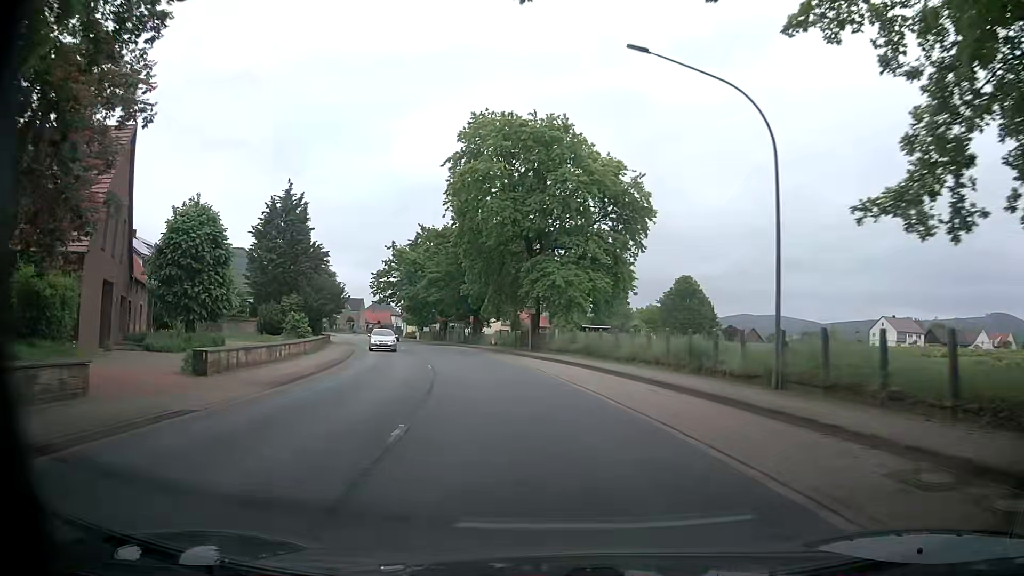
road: primary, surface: asphalt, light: Day
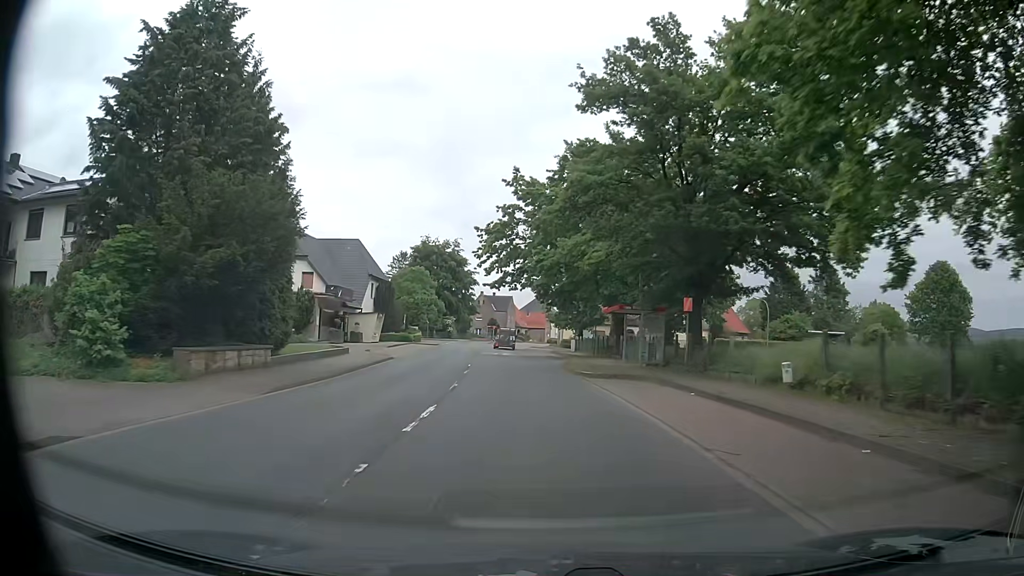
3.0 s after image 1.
(-5.5, +40.0) m; -14°
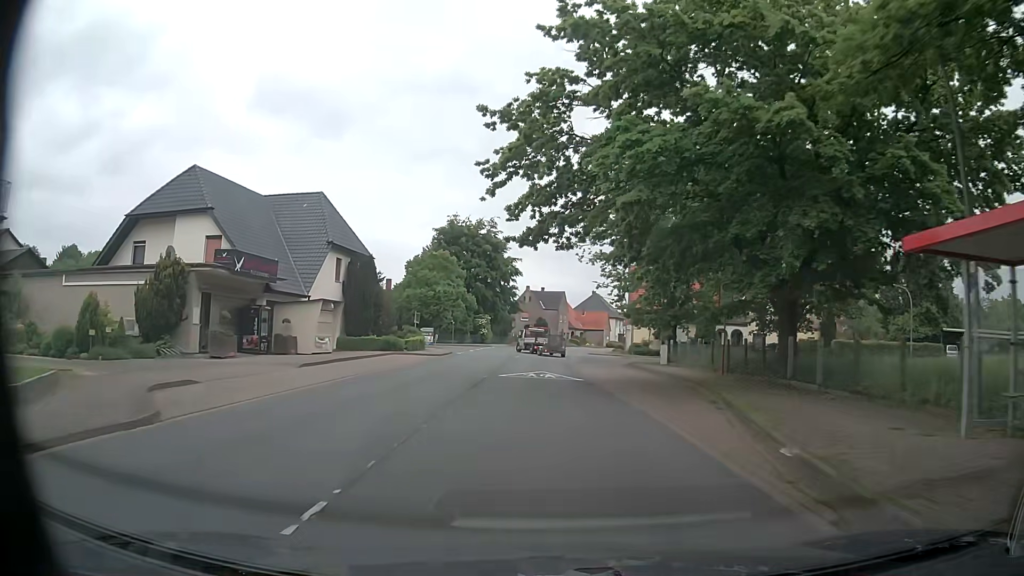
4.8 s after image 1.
(-1.2, +24.4) m; -5°
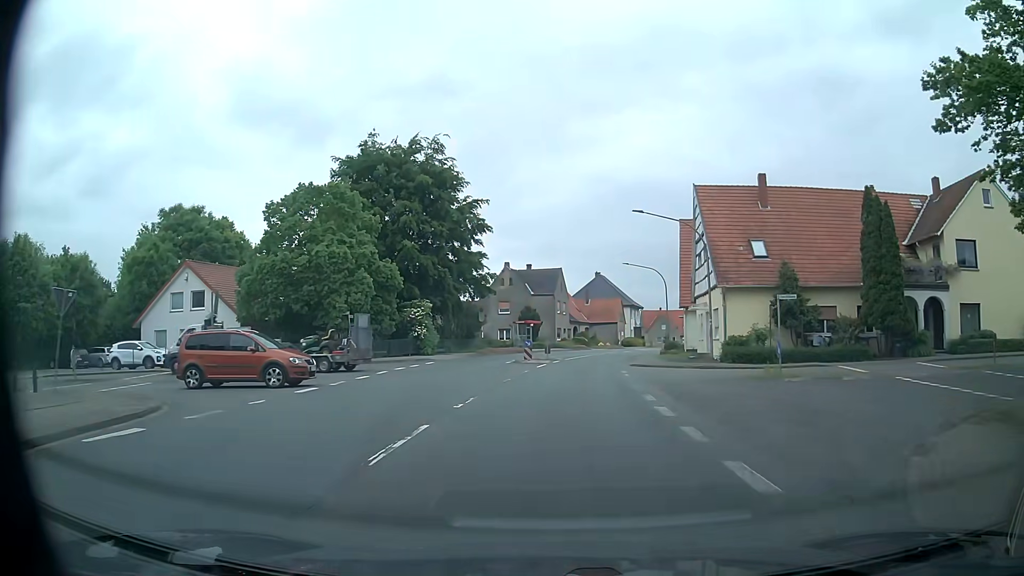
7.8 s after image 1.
(-0.4, +39.3) m; +1°
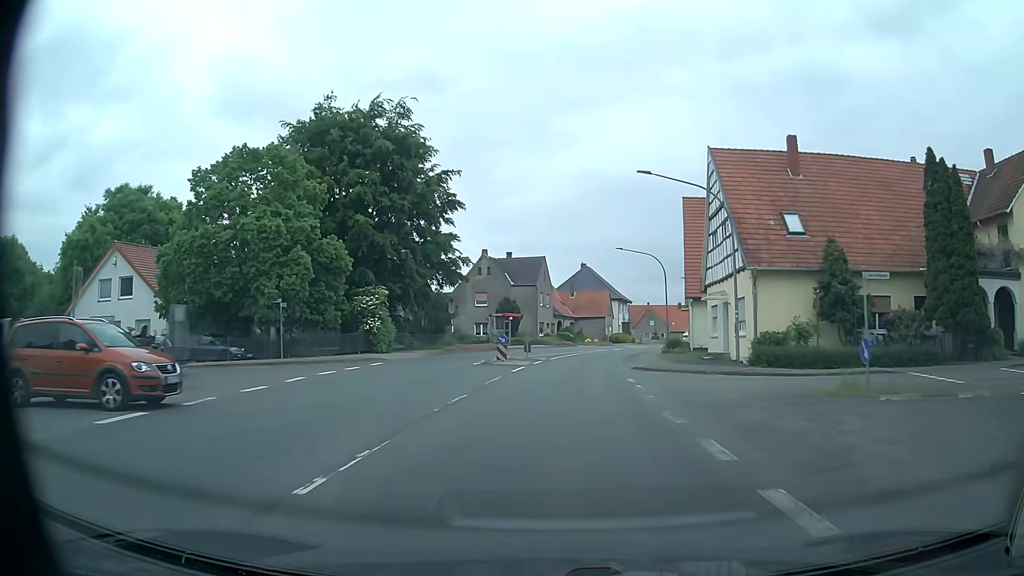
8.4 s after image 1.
(+0.1, +7.8) m; +1°
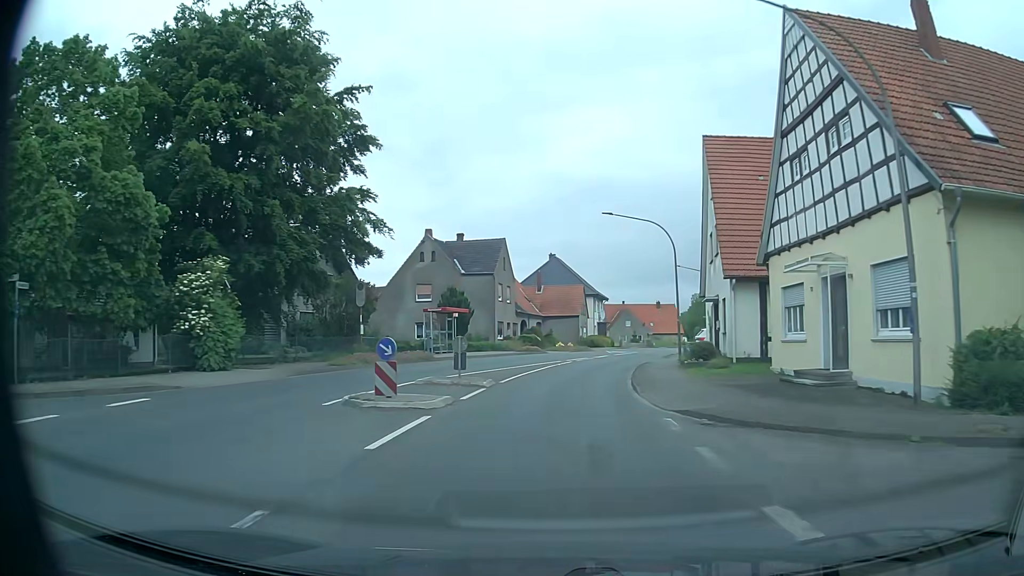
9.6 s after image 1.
(+0.4, +15.7) m; +3°
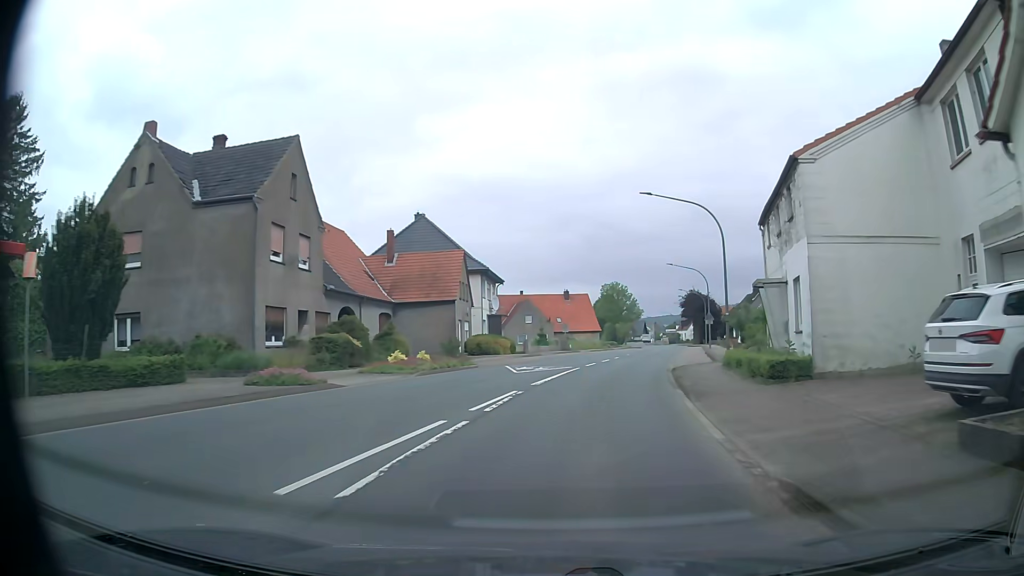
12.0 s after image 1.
(+1.9, +31.7) m; +8°
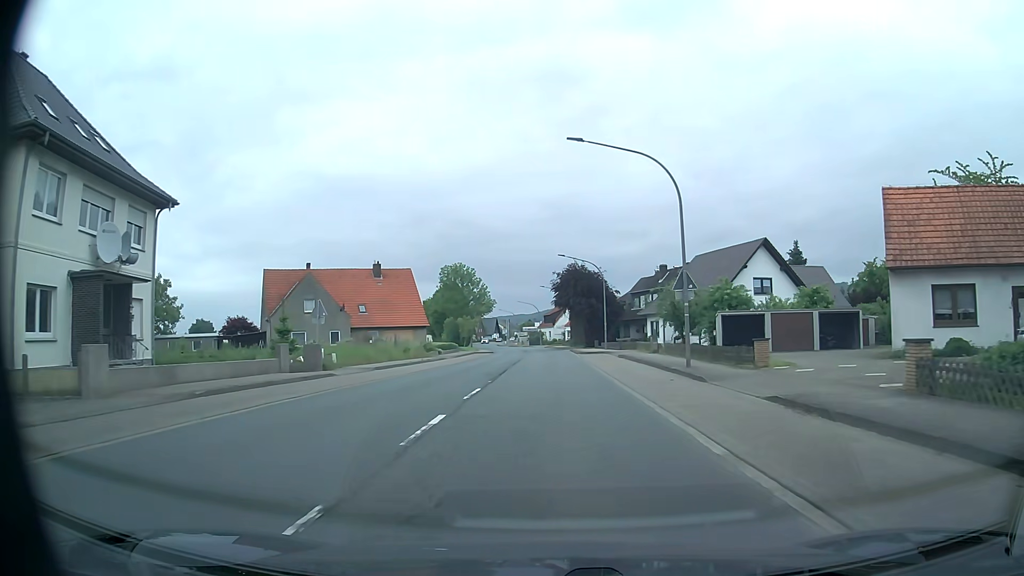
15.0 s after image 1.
(+5.2, +39.8) m; +12°
(0, +10) (0, +20) (0, +30) (0, +40) (0, +50) (0, +60) (0, +70) (-1, +80) (-1, +90) (-2, +100) m
